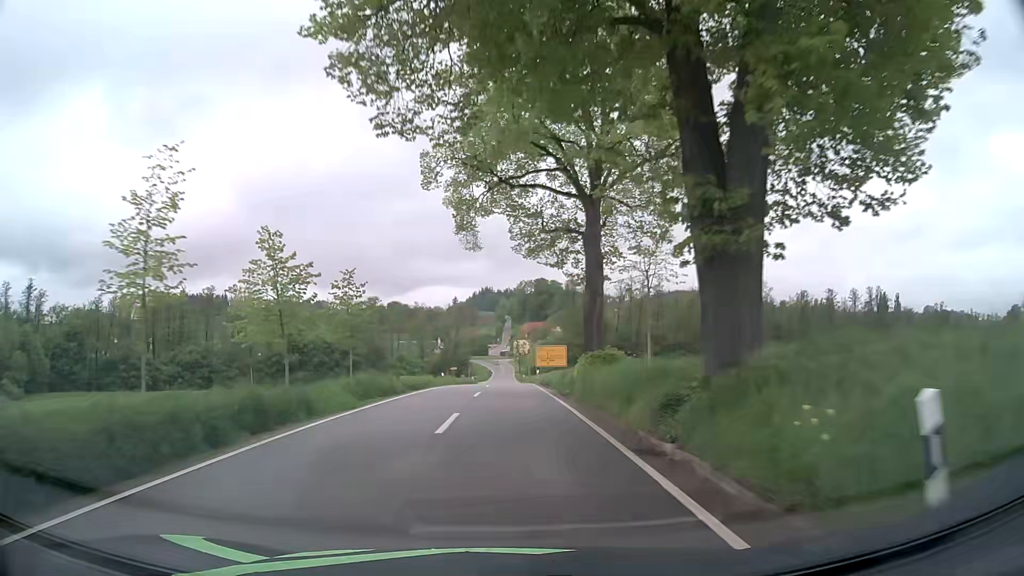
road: tertiary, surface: asphalt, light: Day
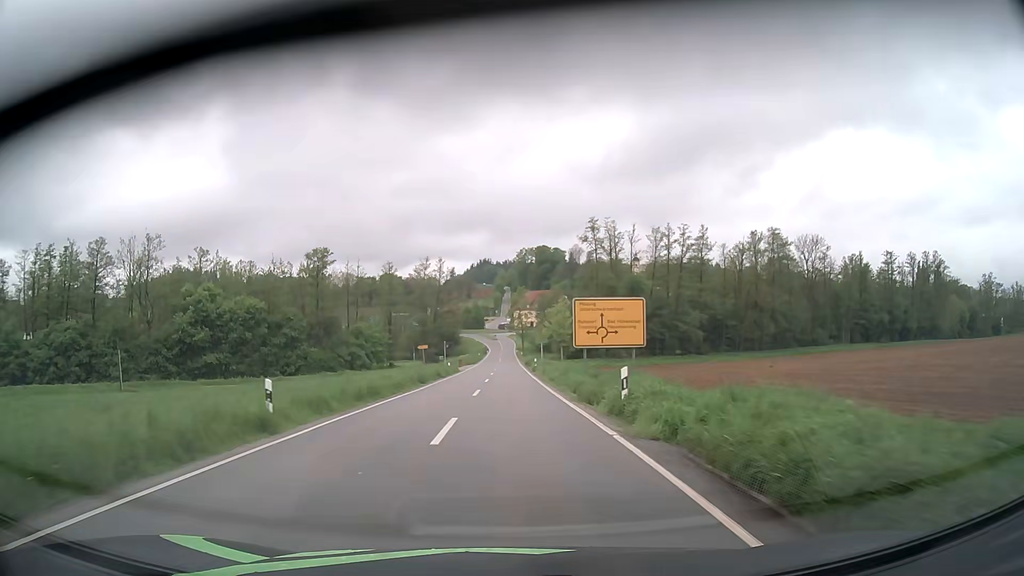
(+0.1, +37.4) m; 0°
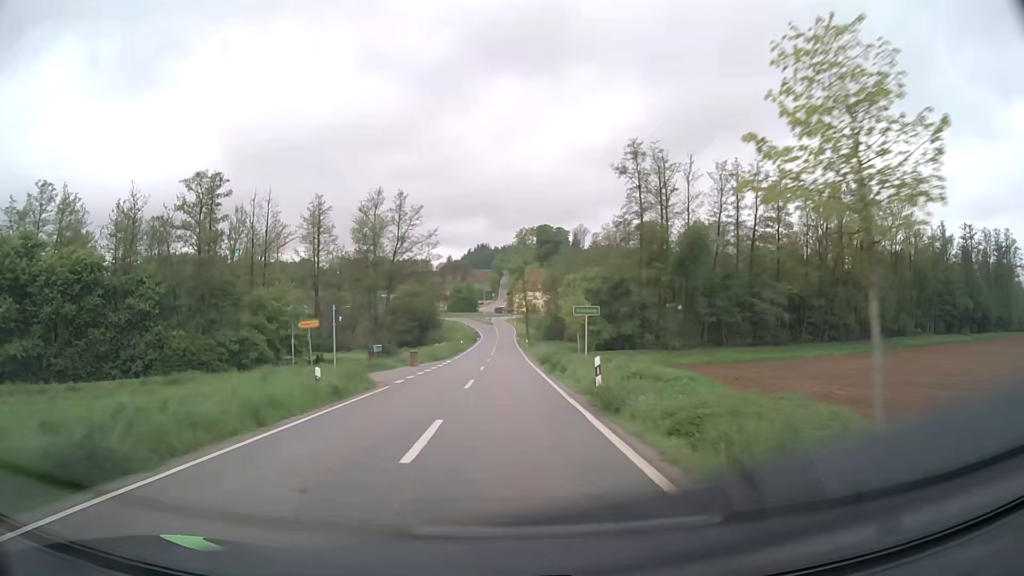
(+0.1, +37.7) m; 0°
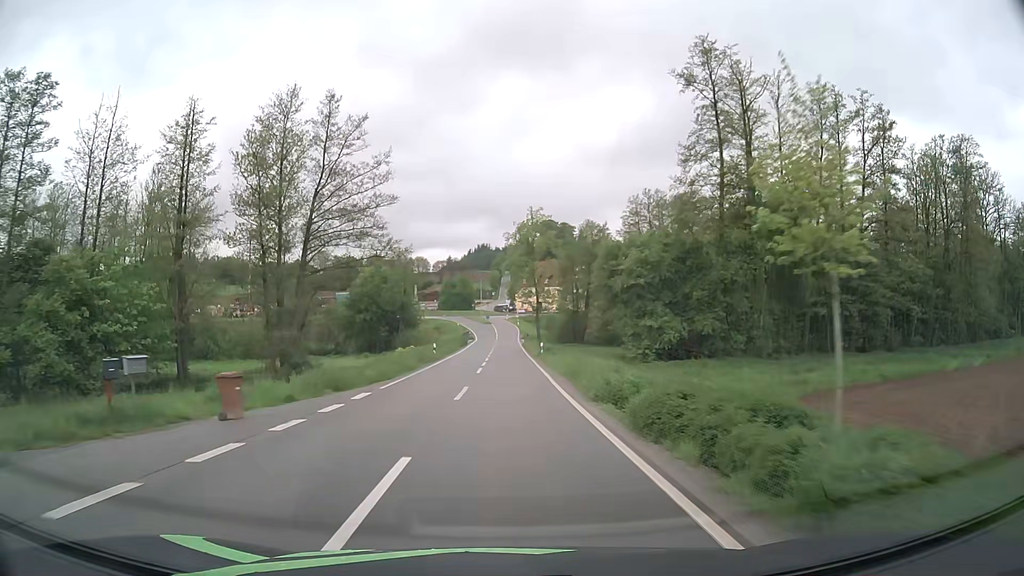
(0.0, +27.6) m; 0°
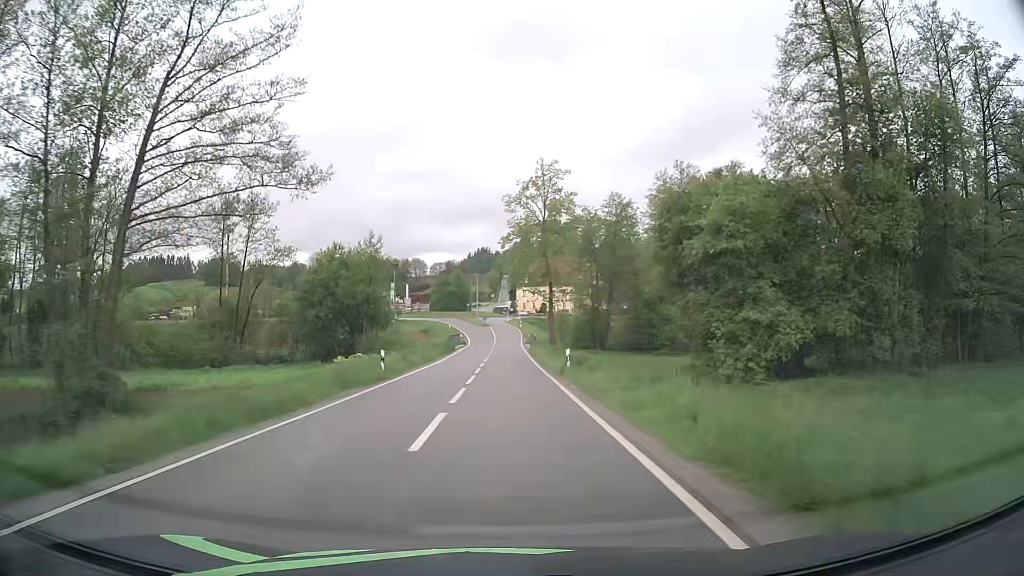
(0.0, +18.2) m; 0°
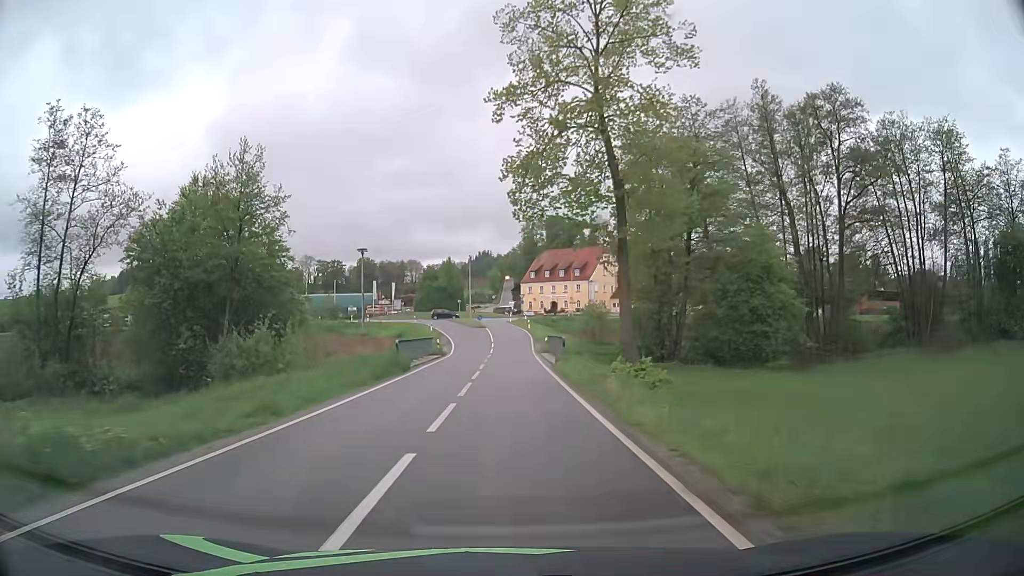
(0.0, +27.3) m; 0°
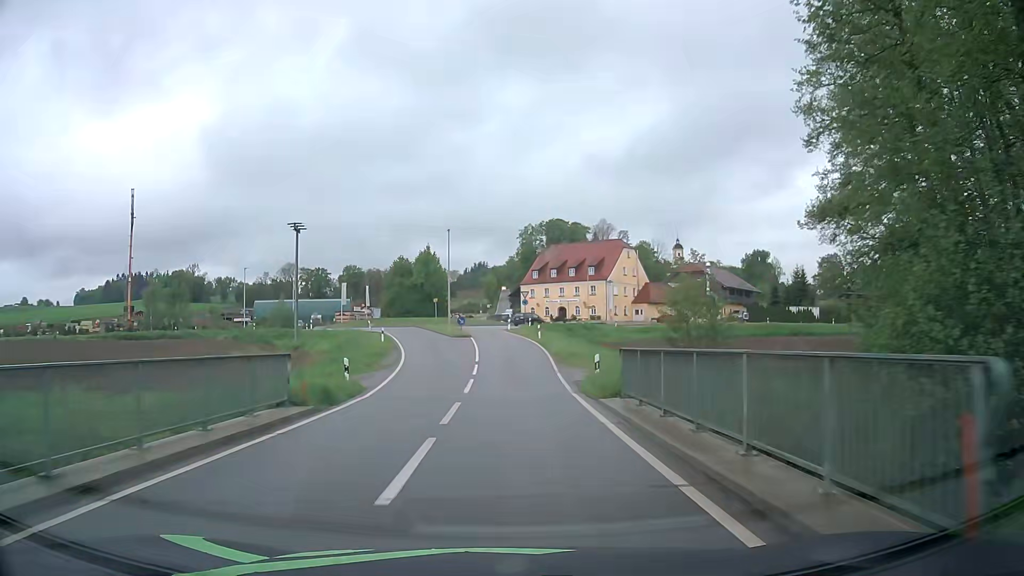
(-0.1, +27.5) m; 0°
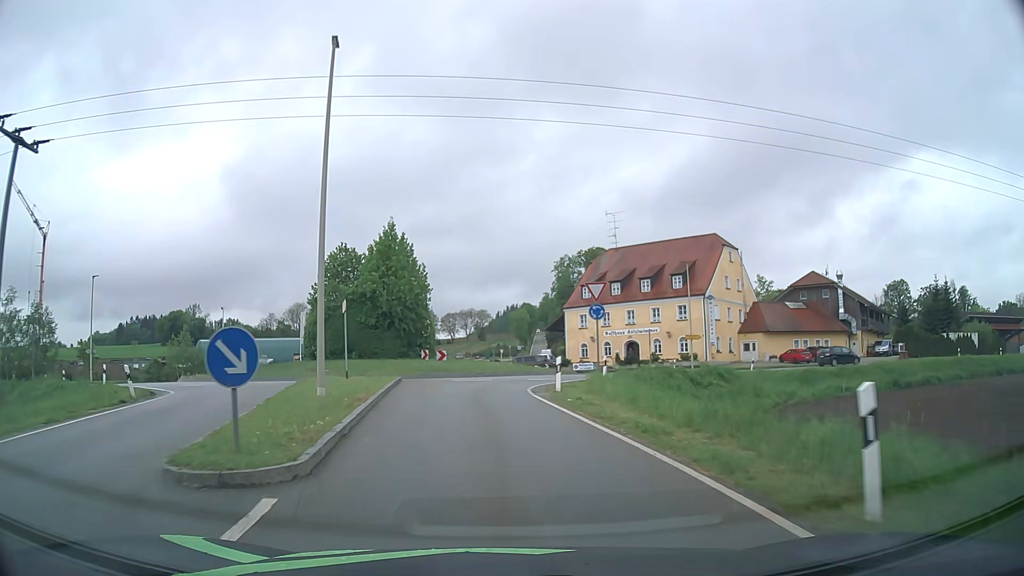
(-0.1, +41.2) m; -3°
(0, +10) (-1, +20) (+1, +30) (+5, +39) (+6, +49) (+2, +58) (-3, +66) (-4, +76) (-3, +86) (-1, +96) m
